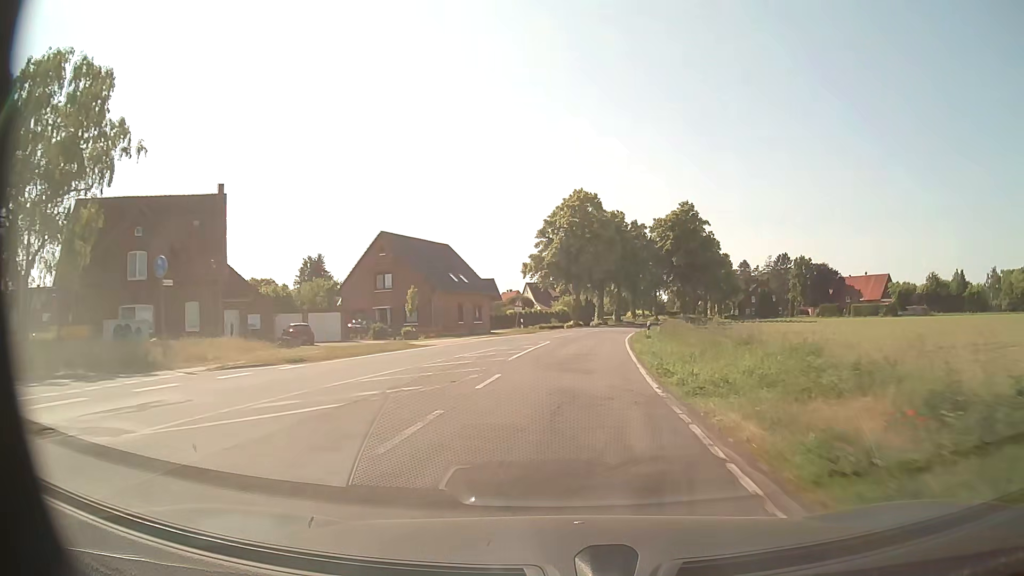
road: secondary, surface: asphalt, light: Day
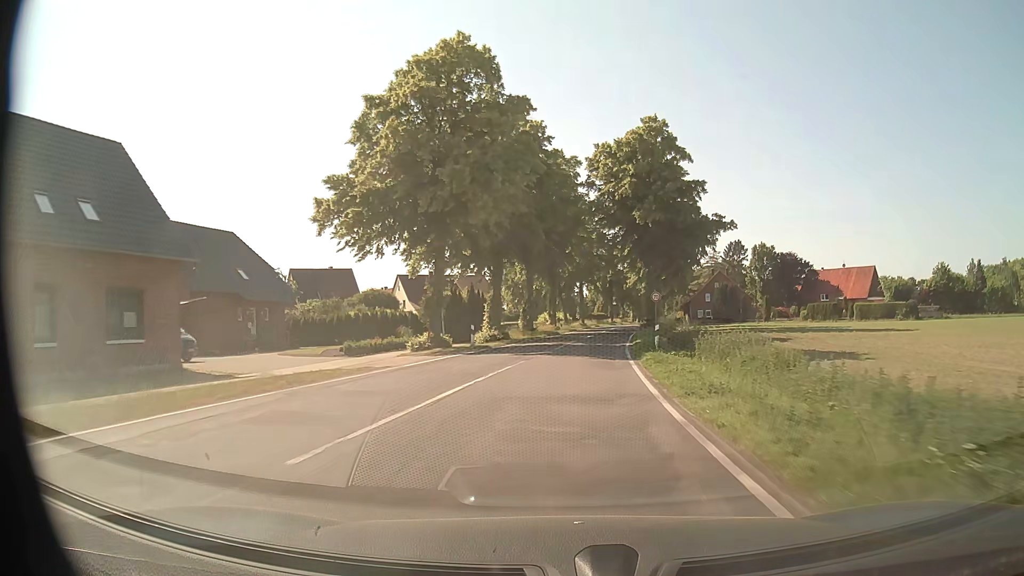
(+3.2, +45.6) m; +8°
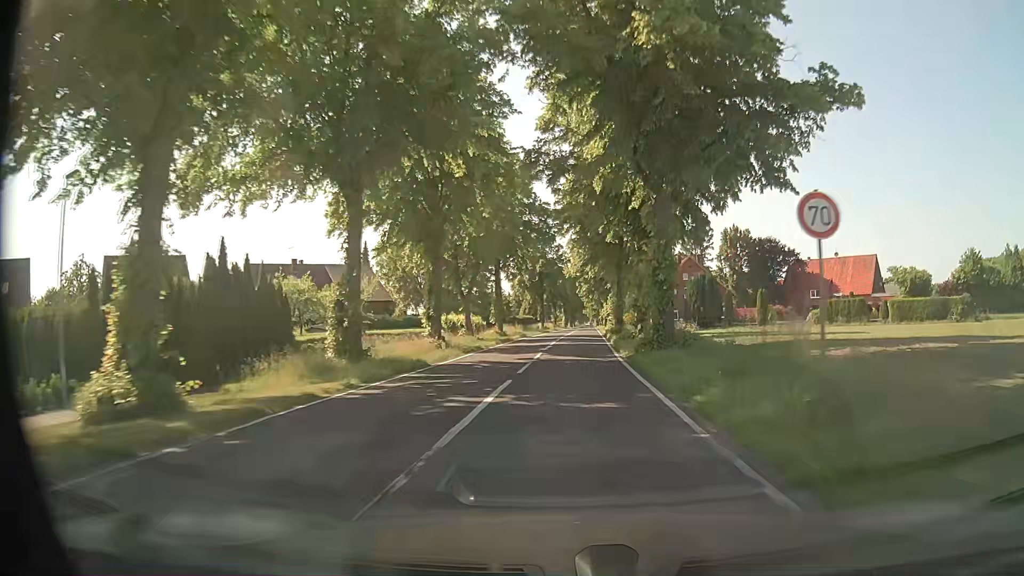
(+1.8, +34.2) m; +7°
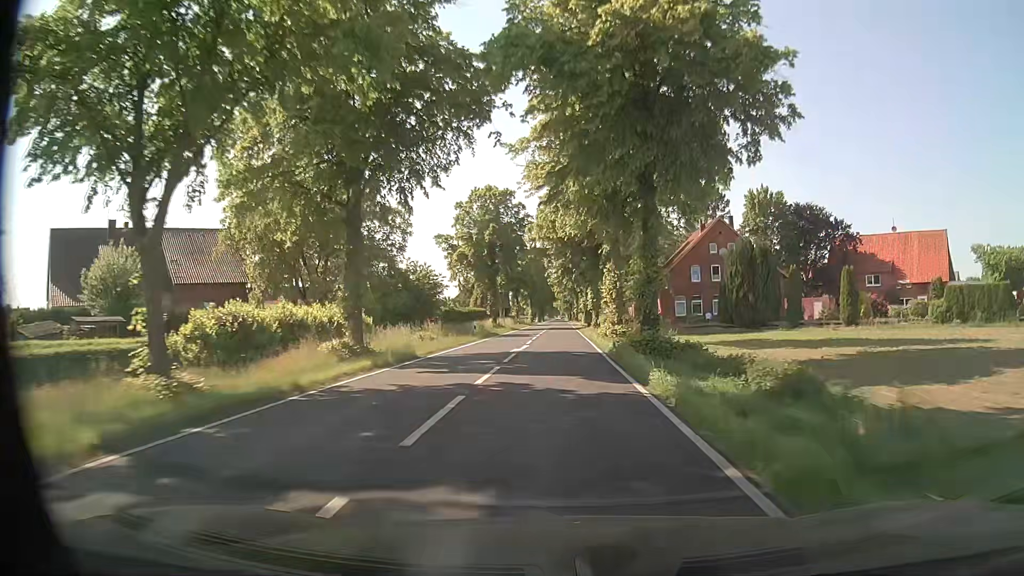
(+0.9, +34.3) m; +3°
(0, +10) (0, +20) (0, +30) (0, +40) (0, +50) (0, +60) (0, +70) (0, +80) (0, +90) (0, +100) m
